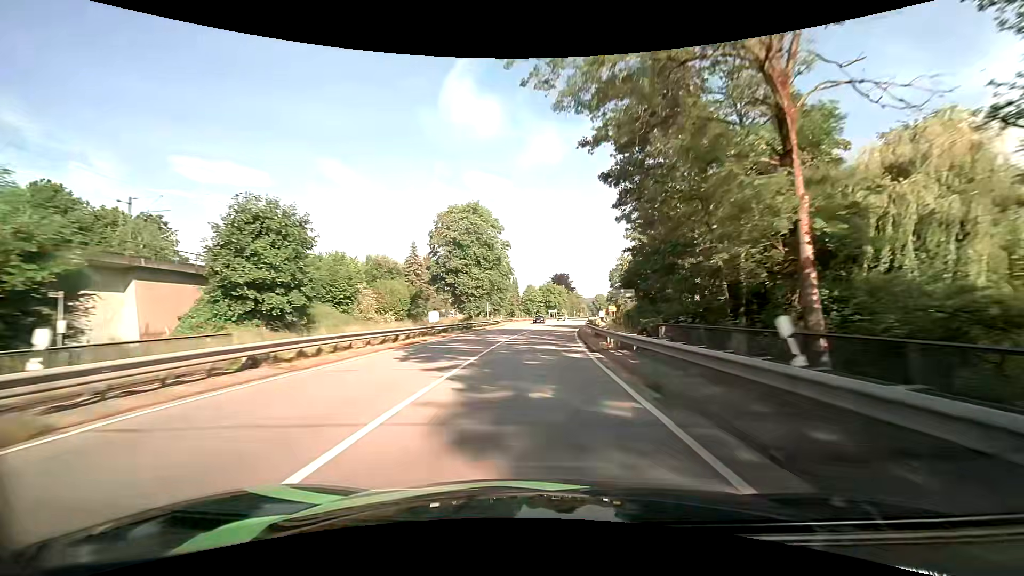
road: primary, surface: asphalt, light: Day
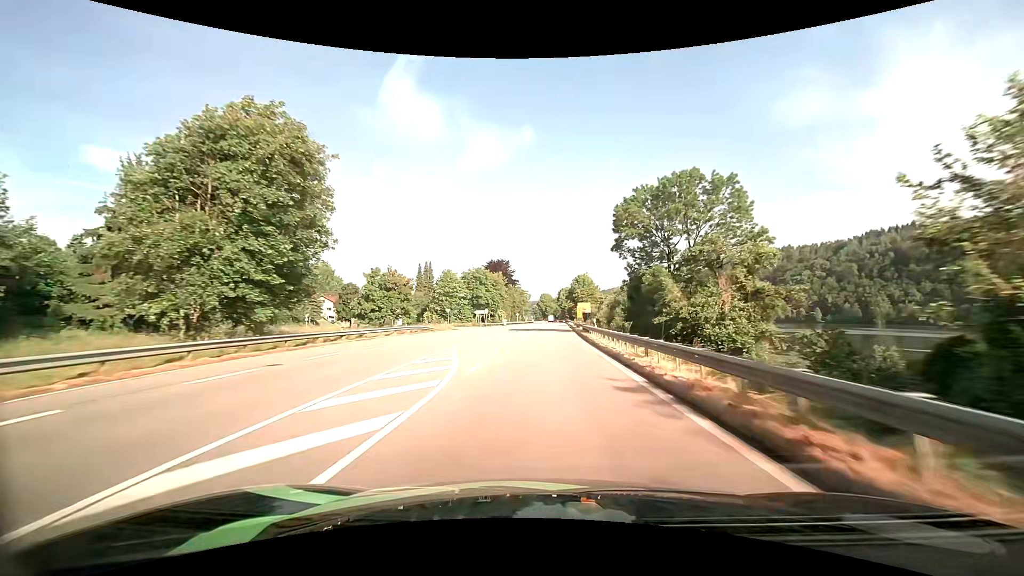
(+4.1, +69.5) m; +7°
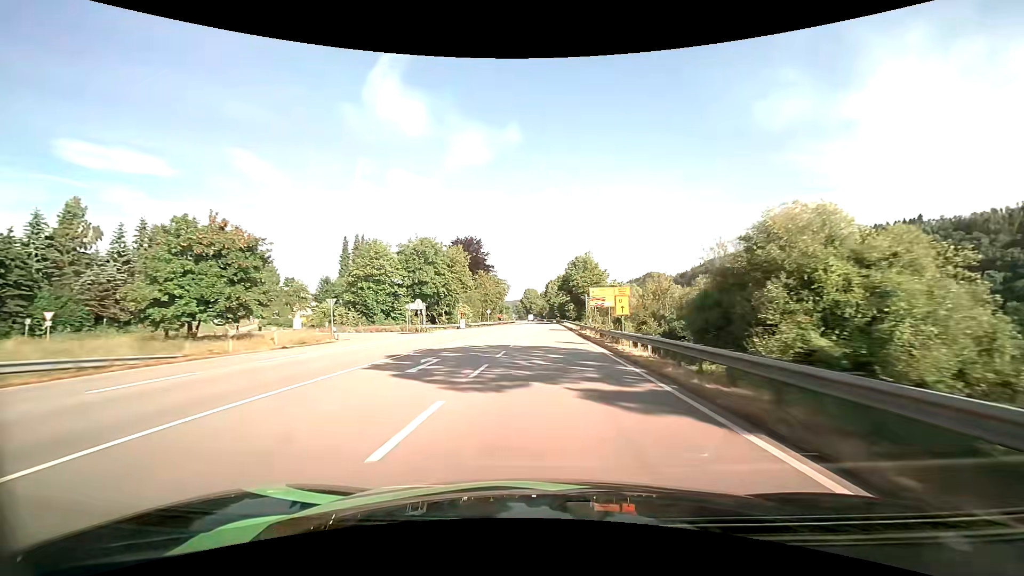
(+0.5, +42.9) m; +1°
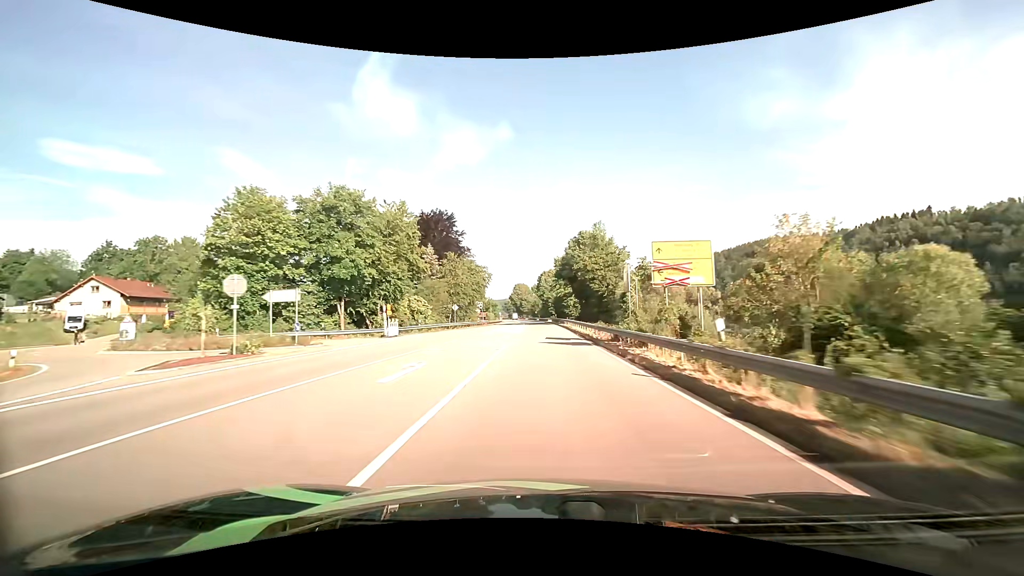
(+0.3, +28.7) m; +1°
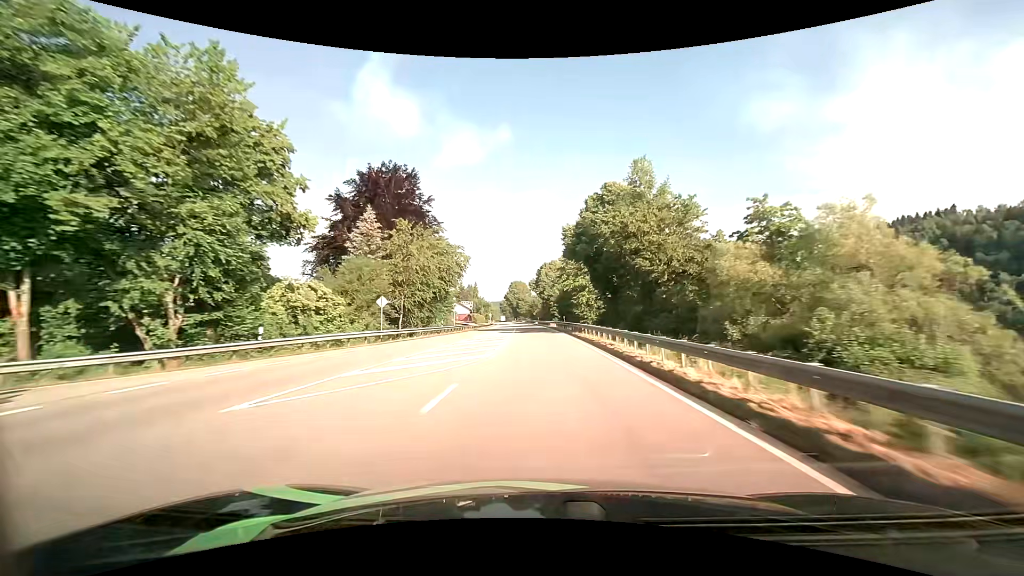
(+0.1, +28.7) m; 0°
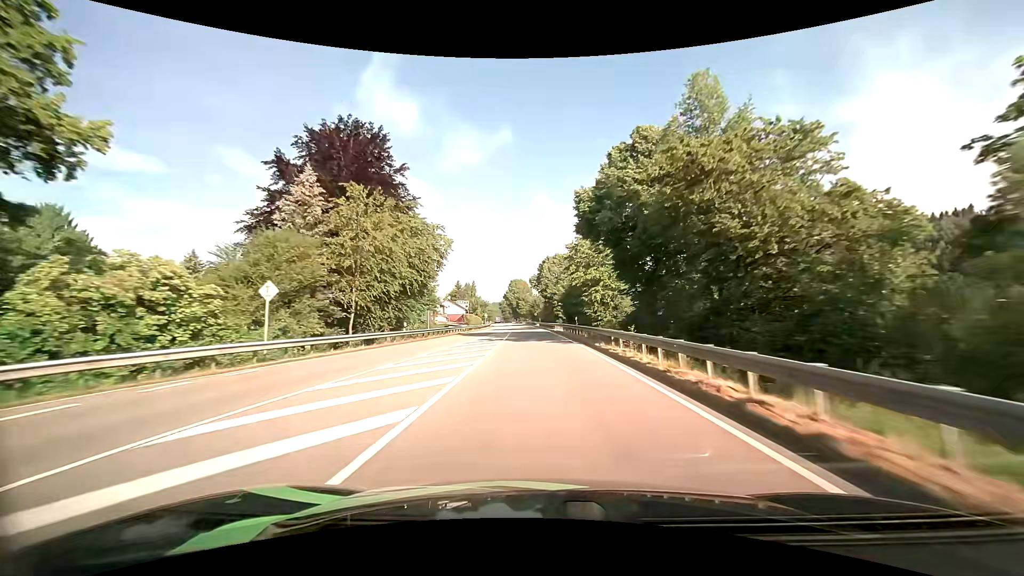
(0.0, +14.4) m; 0°
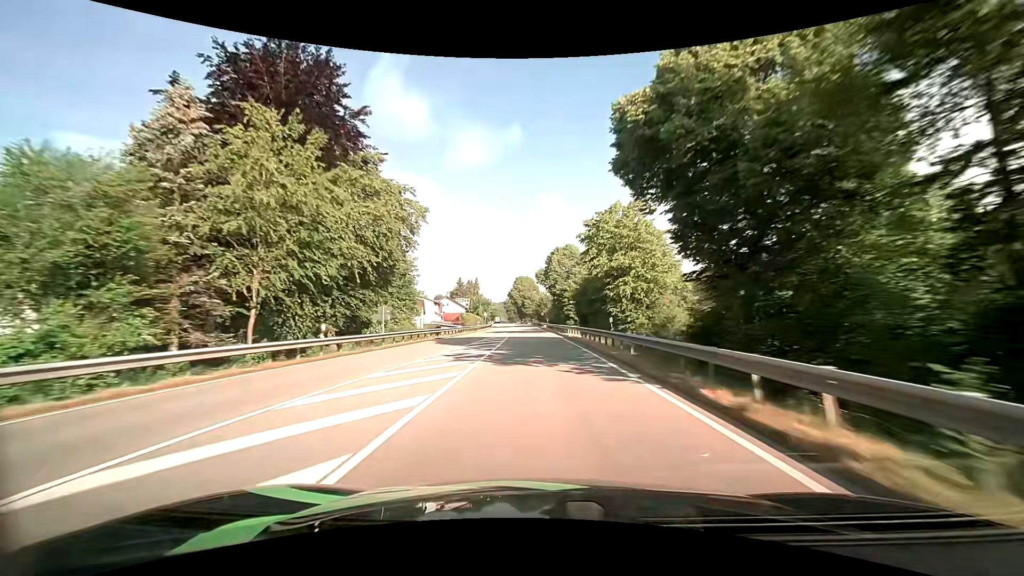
(0.0, +14.5) m; -1°
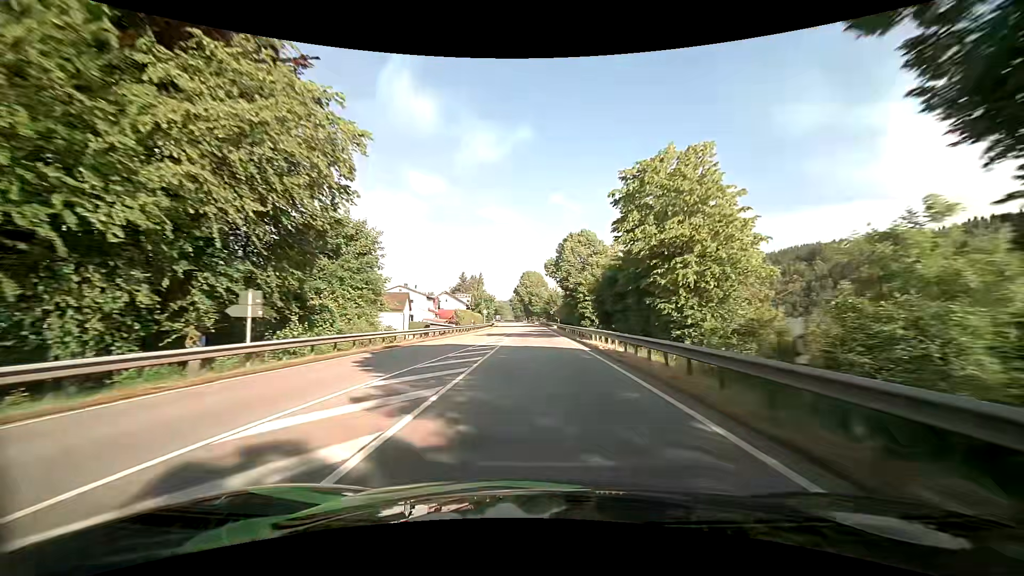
(-0.2, +14.5) m; -1°
(0, +10) (0, +20) (0, +30) (-1, +40) (-1, +50) (-1, +60) (-2, +70) (-2, +80) (-3, +90) (-3, +100) m
